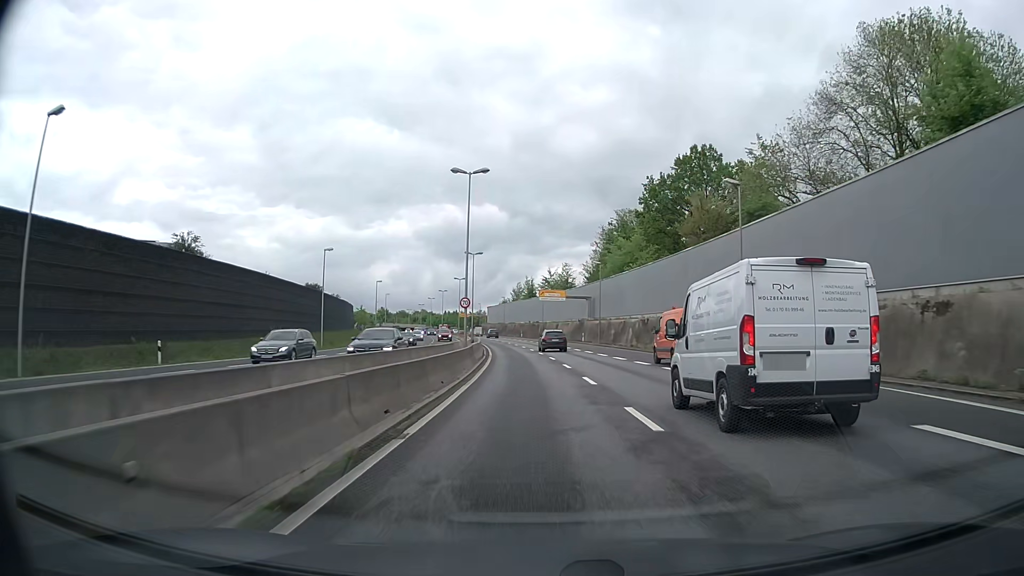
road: trunk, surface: asphalt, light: Day
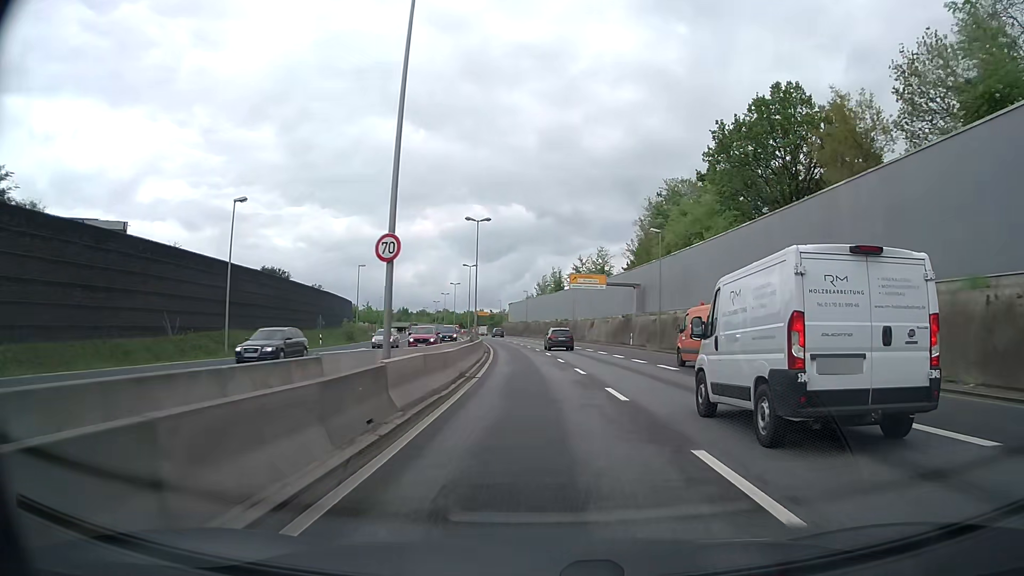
(-0.5, +22.9) m; -2°
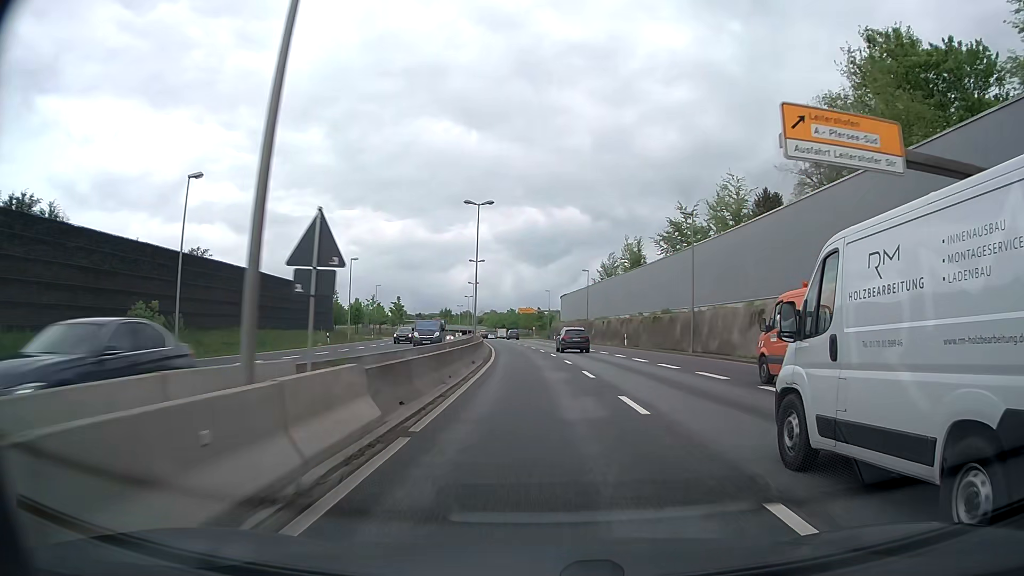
(-1.7, +47.4) m; -4°
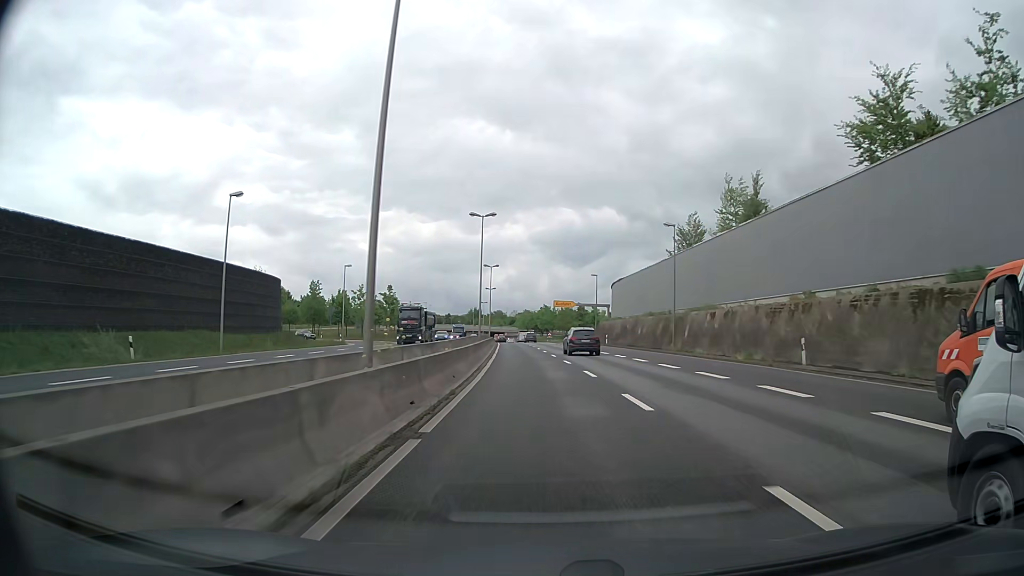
(-1.2, +35.3) m; -3°
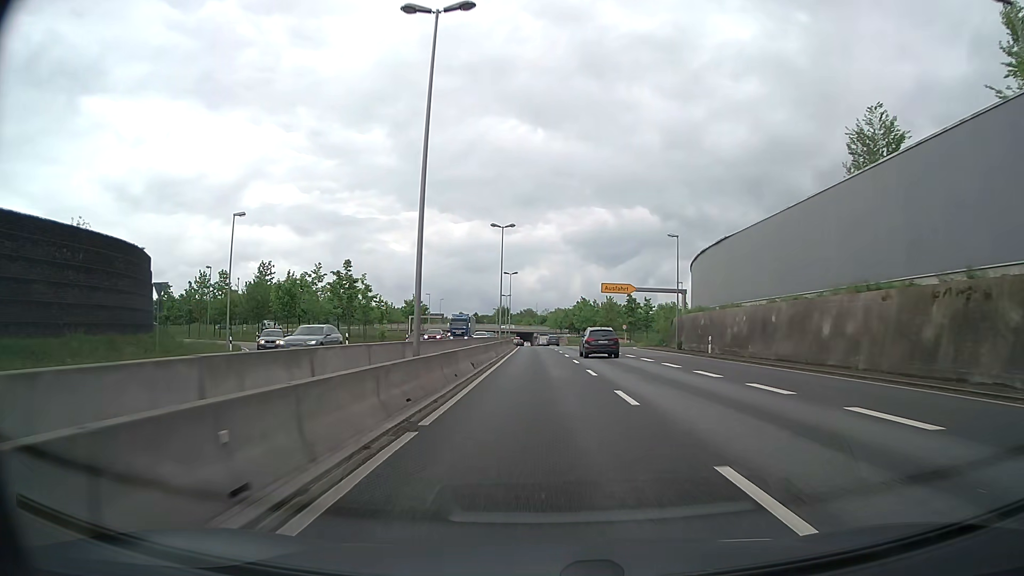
(-0.9, +34.9) m; -3°
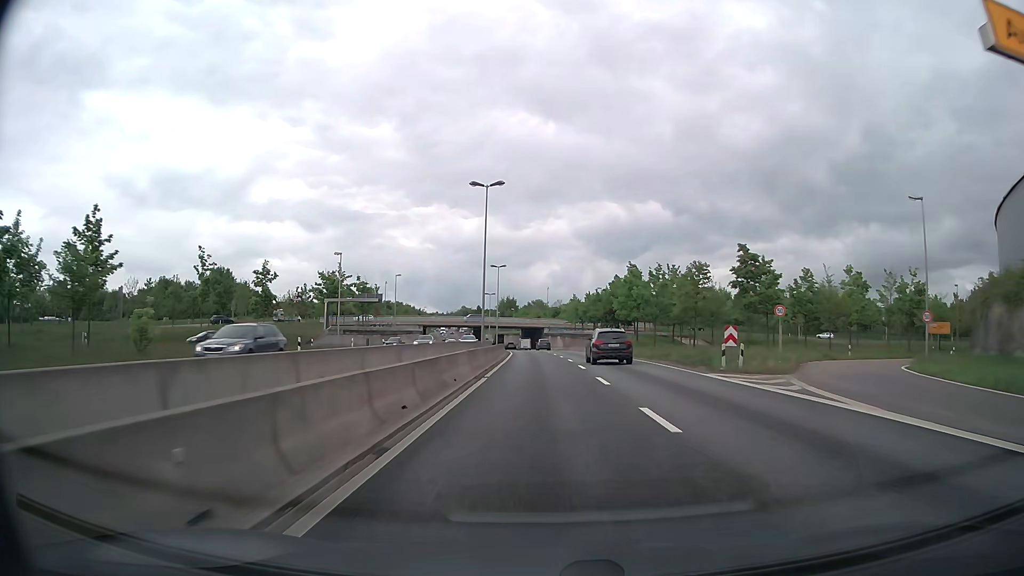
(-0.9, +57.3) m; -1°
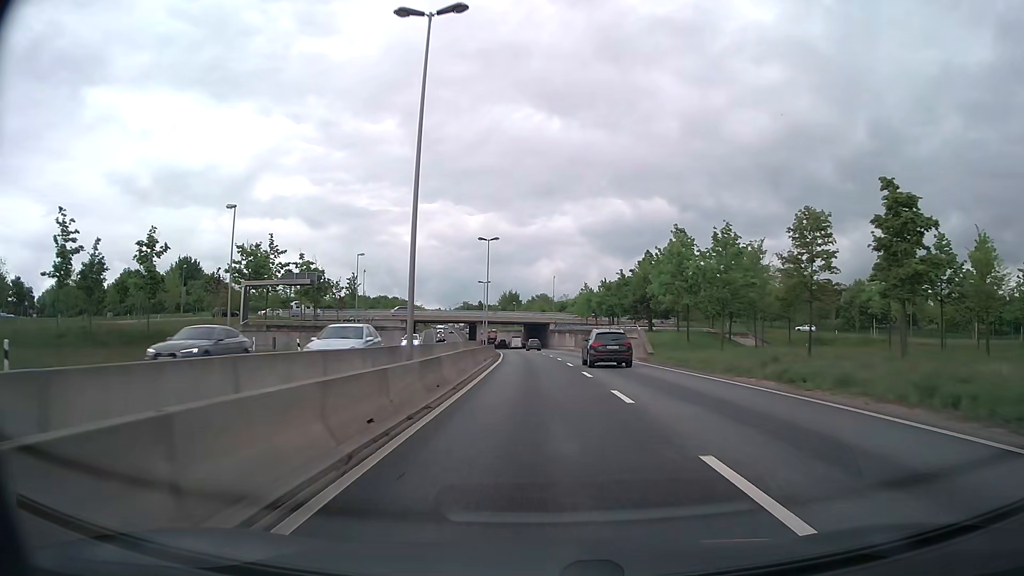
(-0.1, +22.9) m; 0°
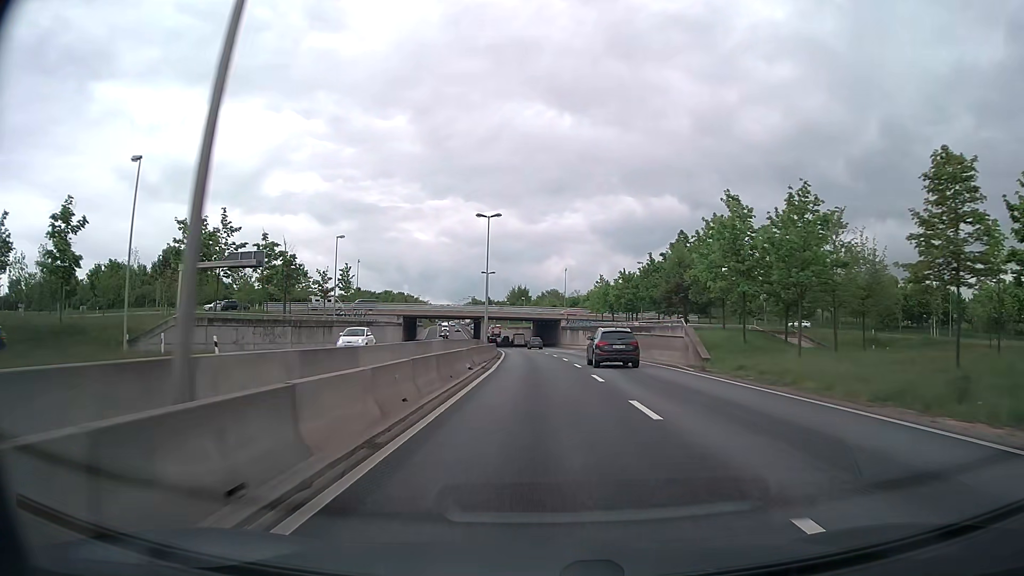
(-0.1, +11.6) m; -1°
